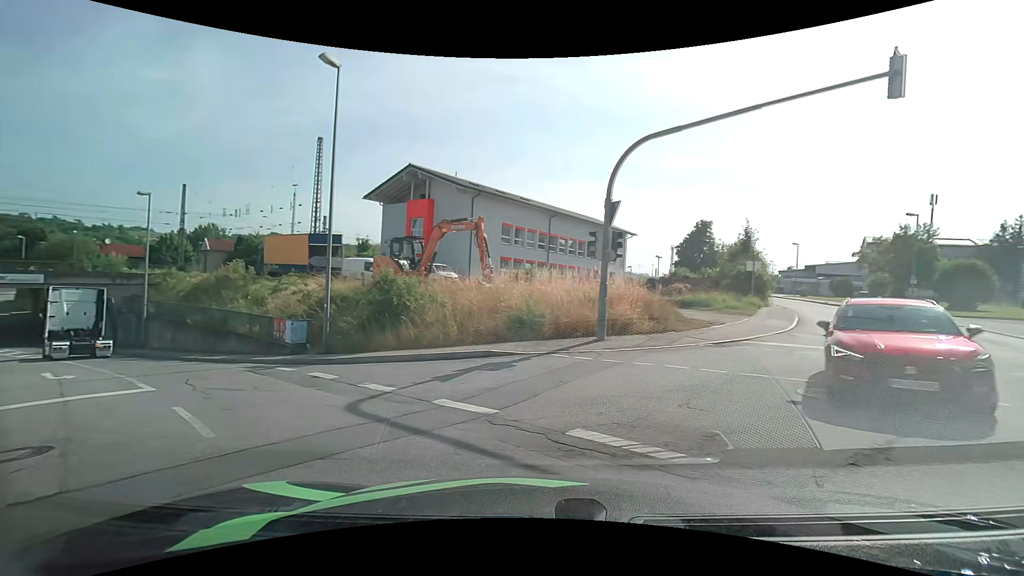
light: Day
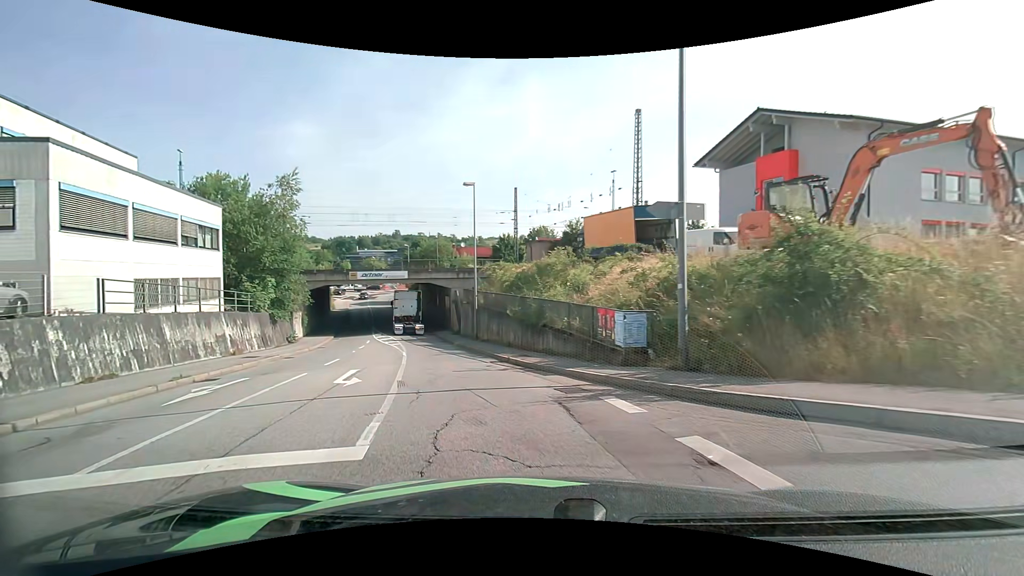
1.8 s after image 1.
(-2.9, +7.9) m; -35°
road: tertiary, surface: asphalt
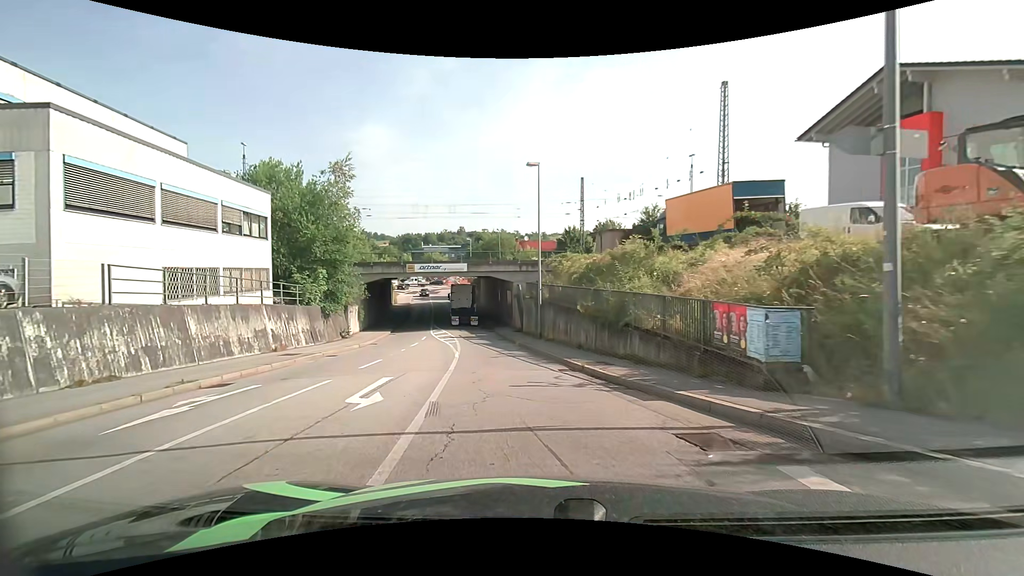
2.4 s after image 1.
(-0.3, +3.6) m; -8°
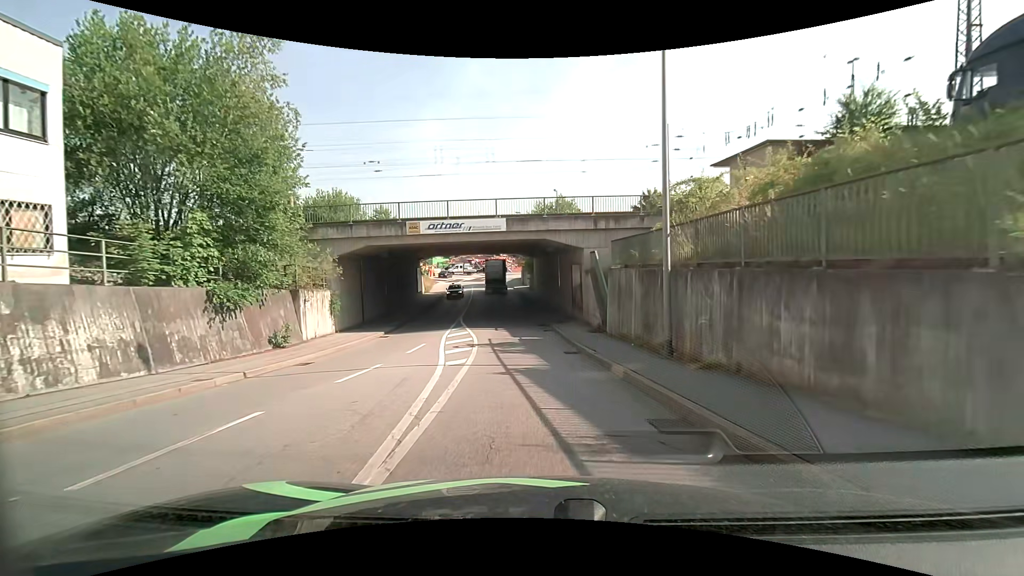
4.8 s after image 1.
(-1.4, +17.2) m; -6°
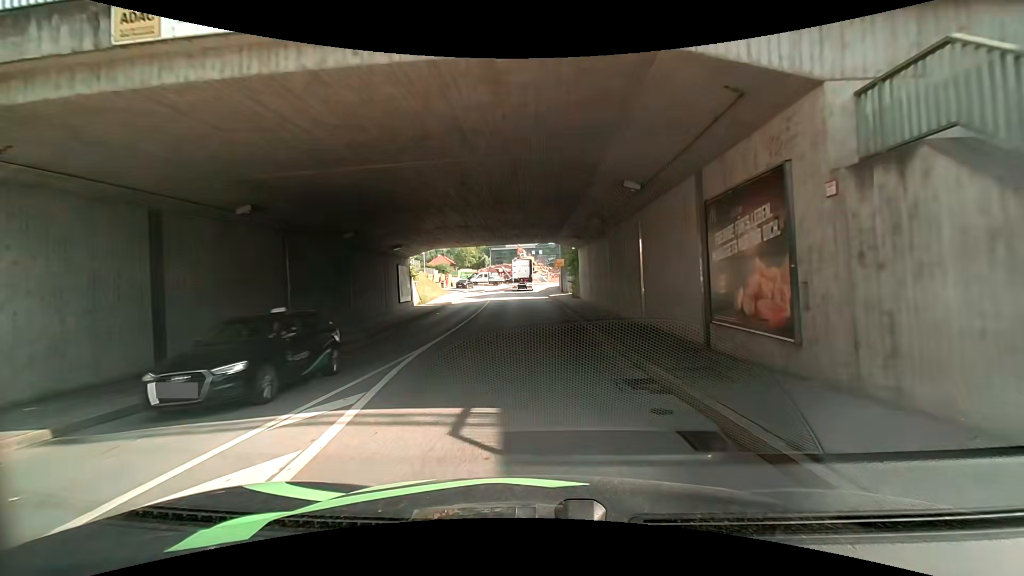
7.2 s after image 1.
(-0.7, +19.8) m; -4°
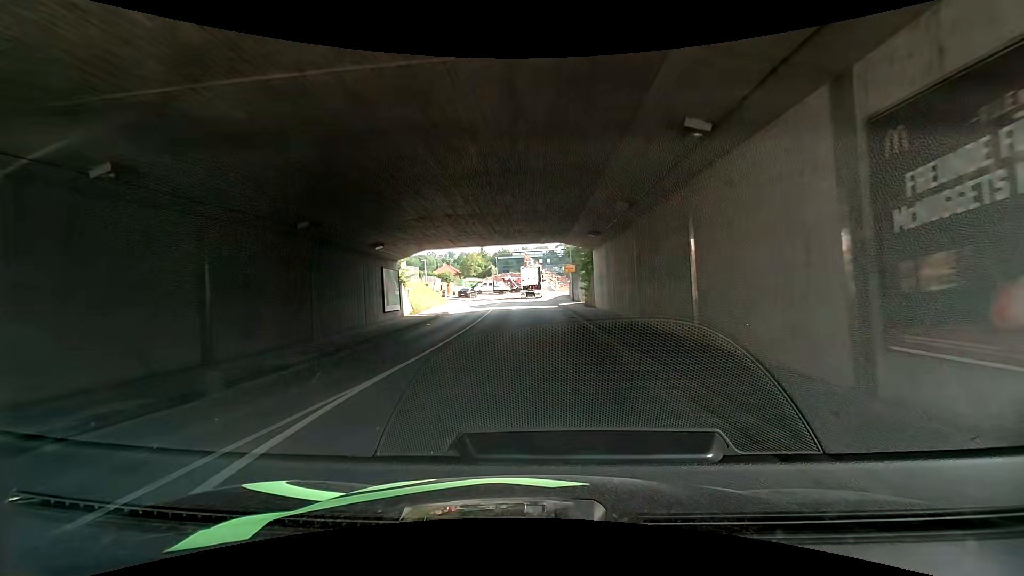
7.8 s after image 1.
(-0.1, +5.2) m; -2°
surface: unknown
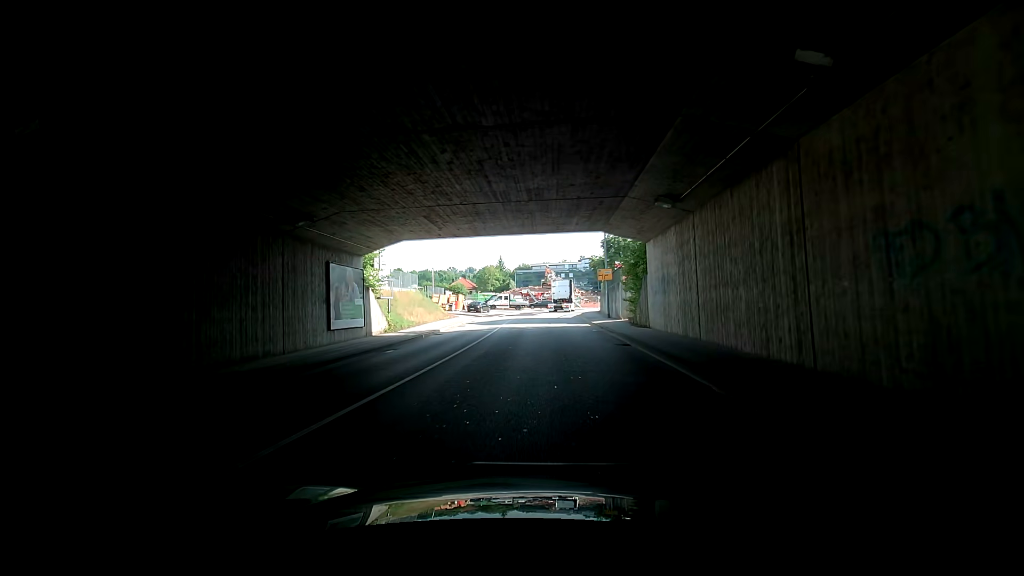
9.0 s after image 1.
(-0.3, +10.7) m; -1°
